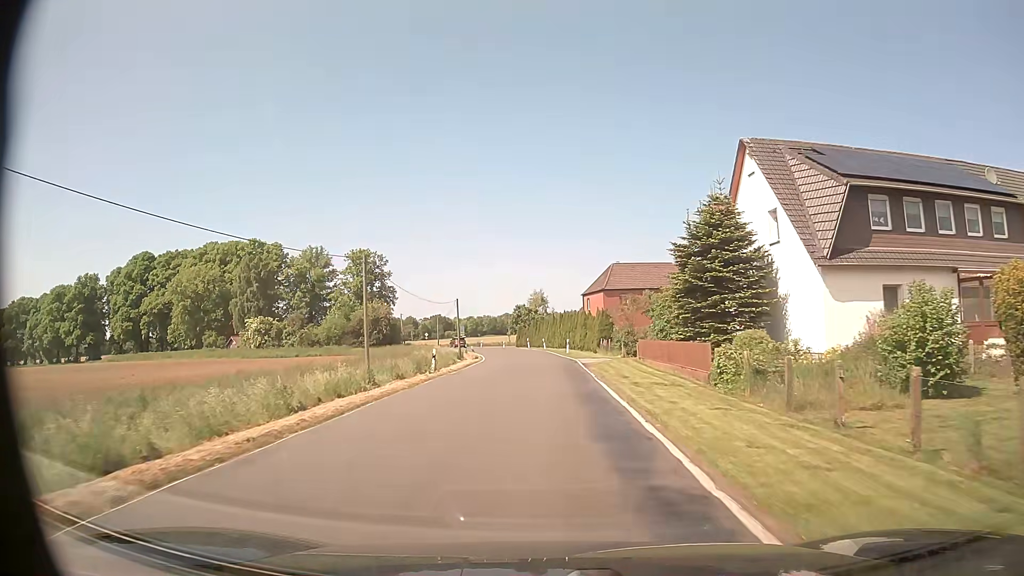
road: secondary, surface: asphalt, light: Day
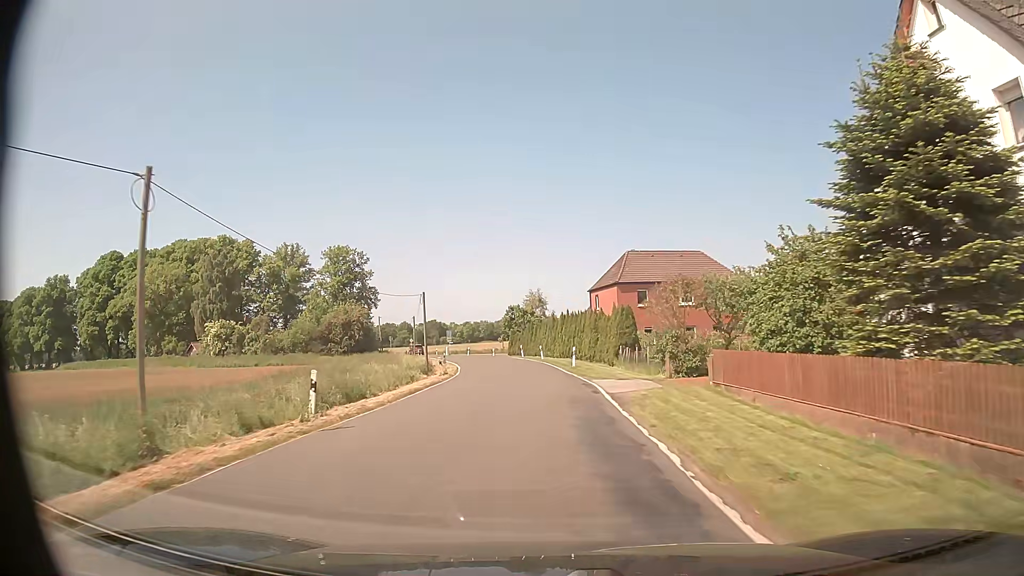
(-0.2, +15.3) m; -1°
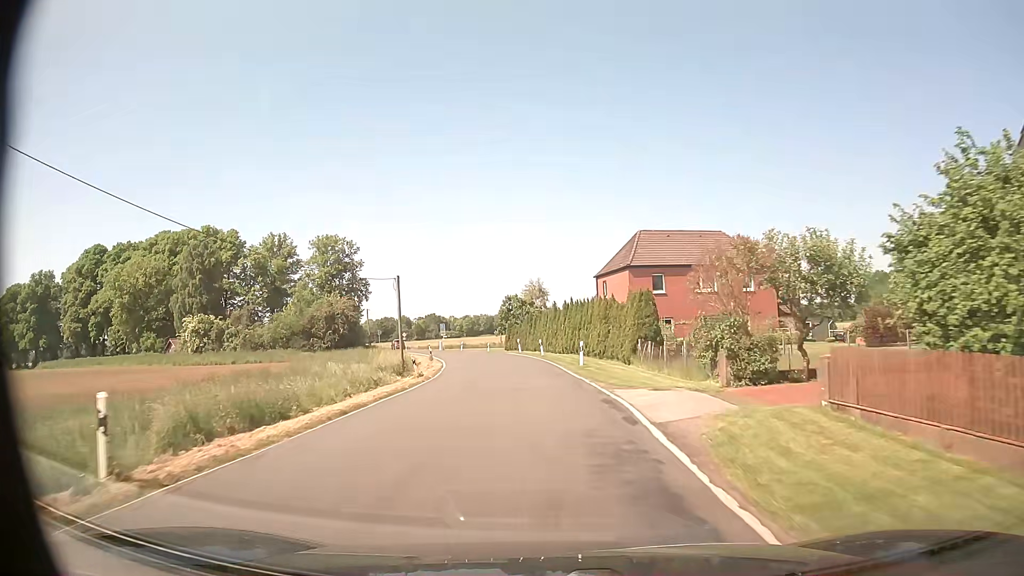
(0.0, +7.6) m; +1°
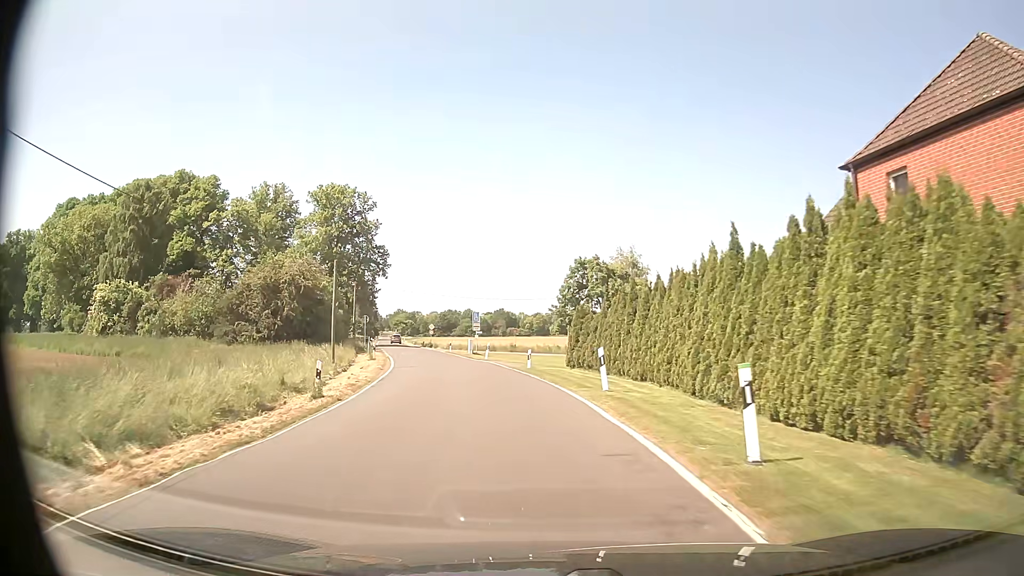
(-1.9, +38.0) m; -6°
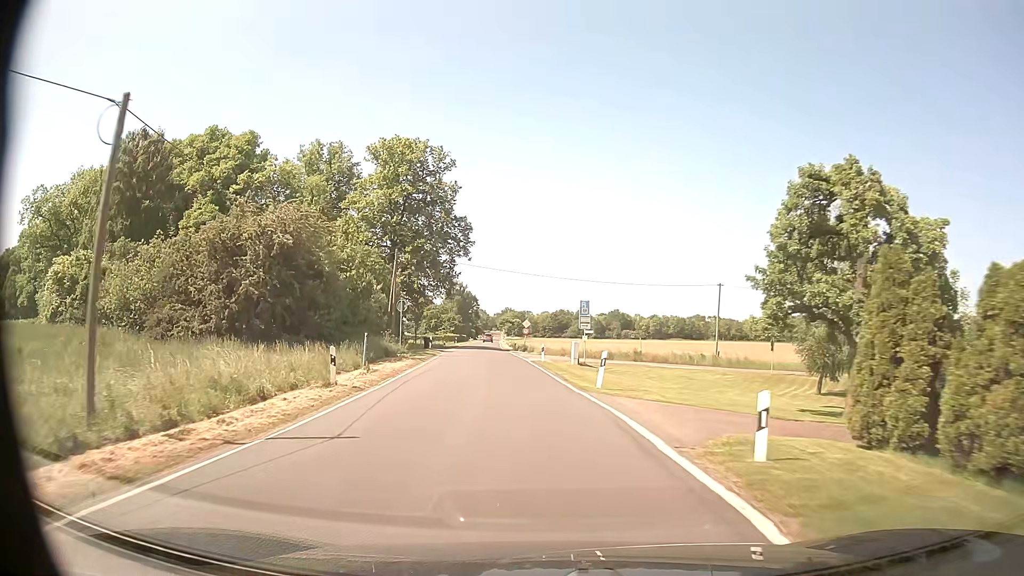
(-1.9, +22.7) m; -10°
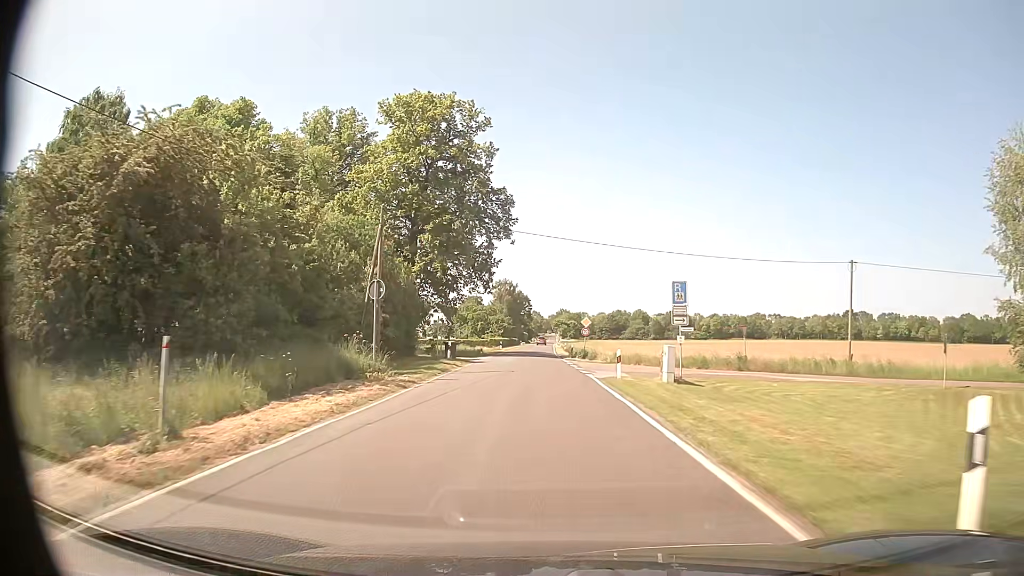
(-0.6, +15.4) m; -4°
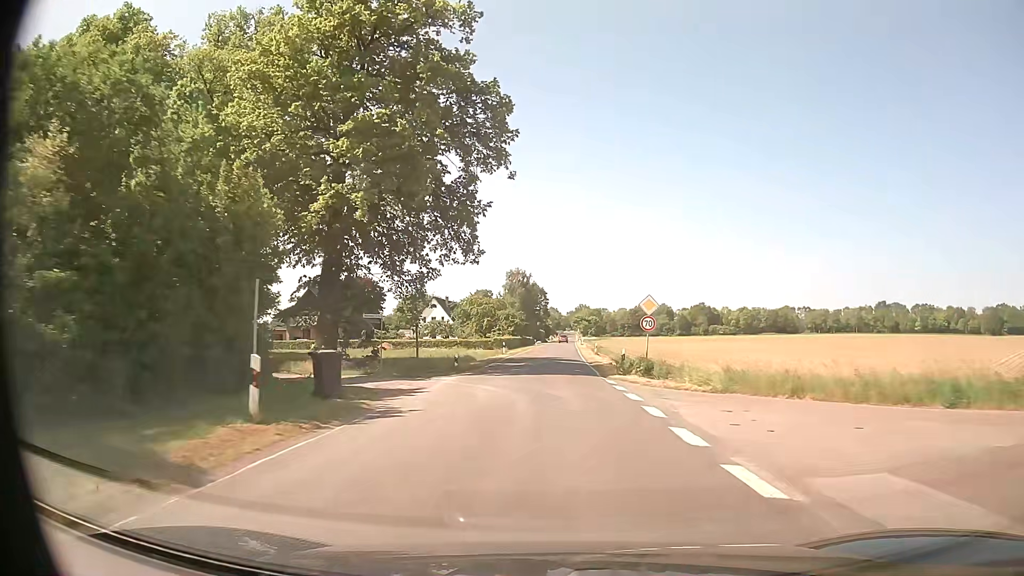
(-0.5, +24.6) m; -2°
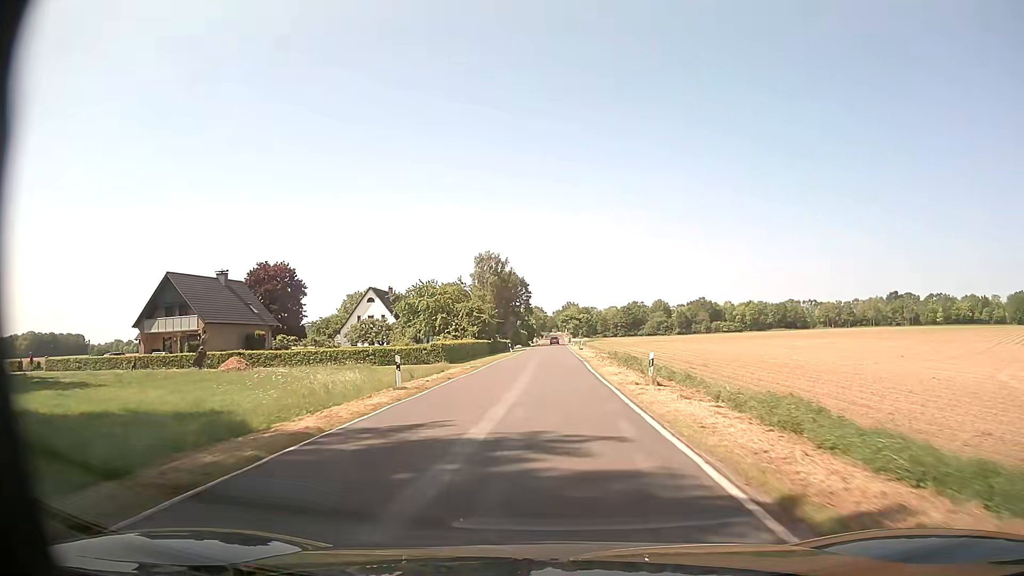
(+0.5, +36.4) m; +1°
(0, +10) (0, +20) (0, +30) (0, +40) (0, +50) (0, +60) (0, +70) (0, +80) (+1, +90) (+1, +100) m
